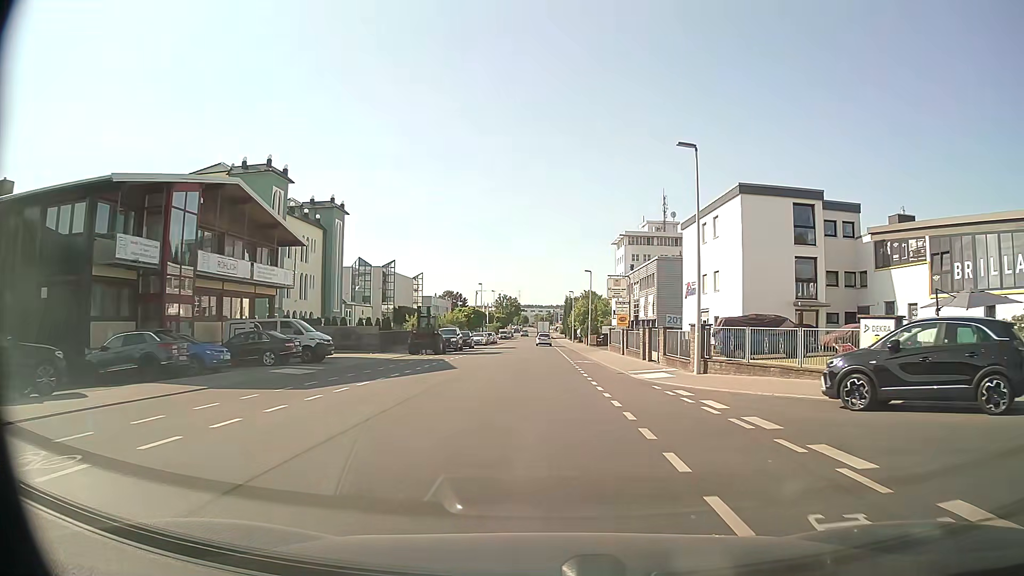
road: tertiary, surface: asphalt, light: Day
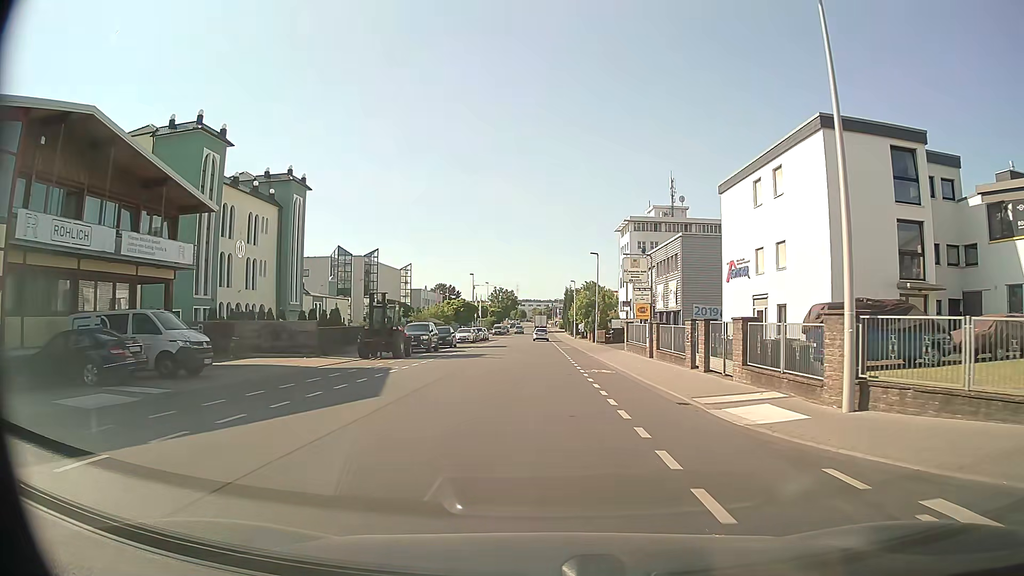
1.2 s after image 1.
(-0.1, +11.5) m; 0°
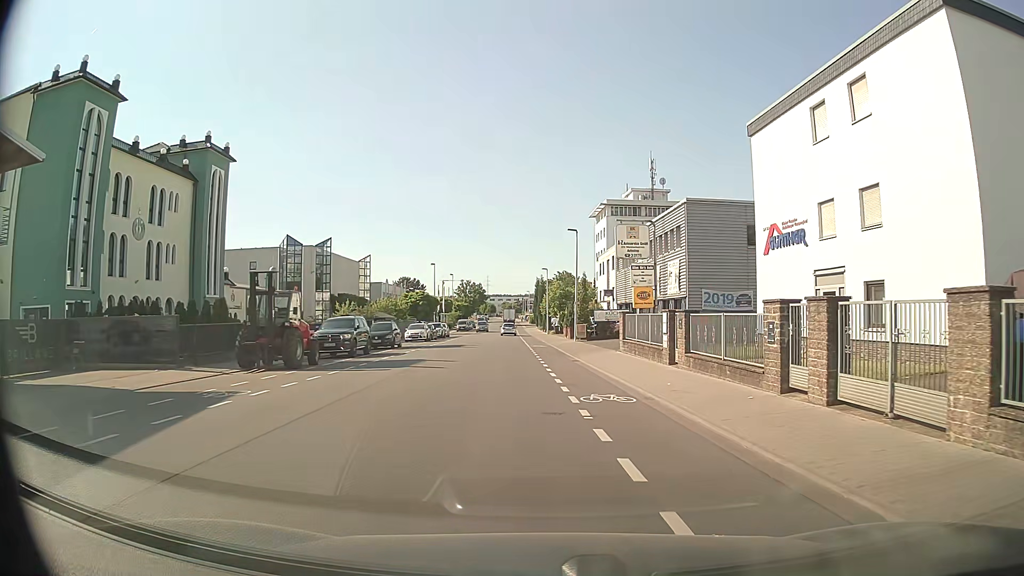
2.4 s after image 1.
(+0.1, +10.5) m; +2°
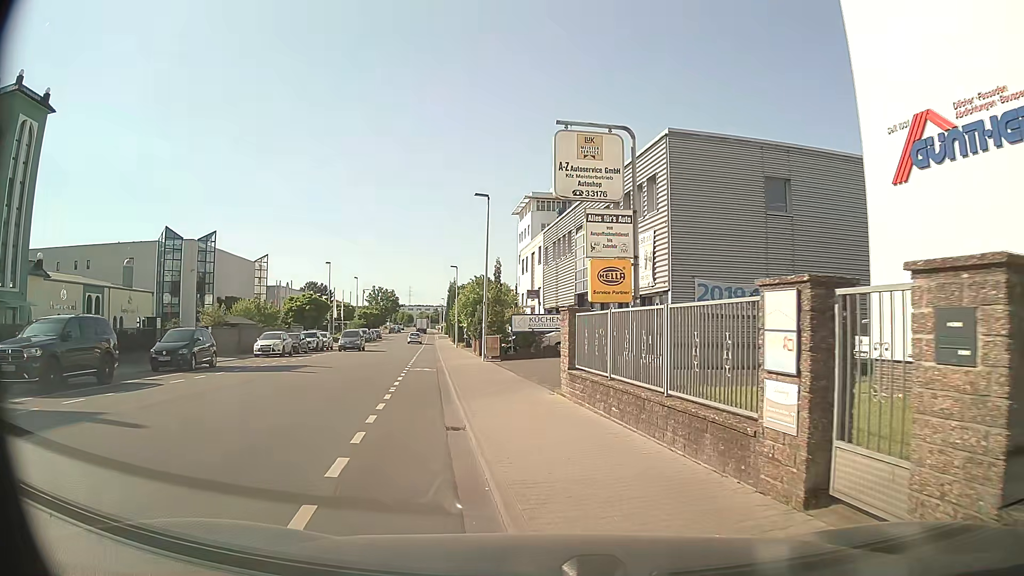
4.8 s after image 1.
(+1.0, +15.0) m; +6°
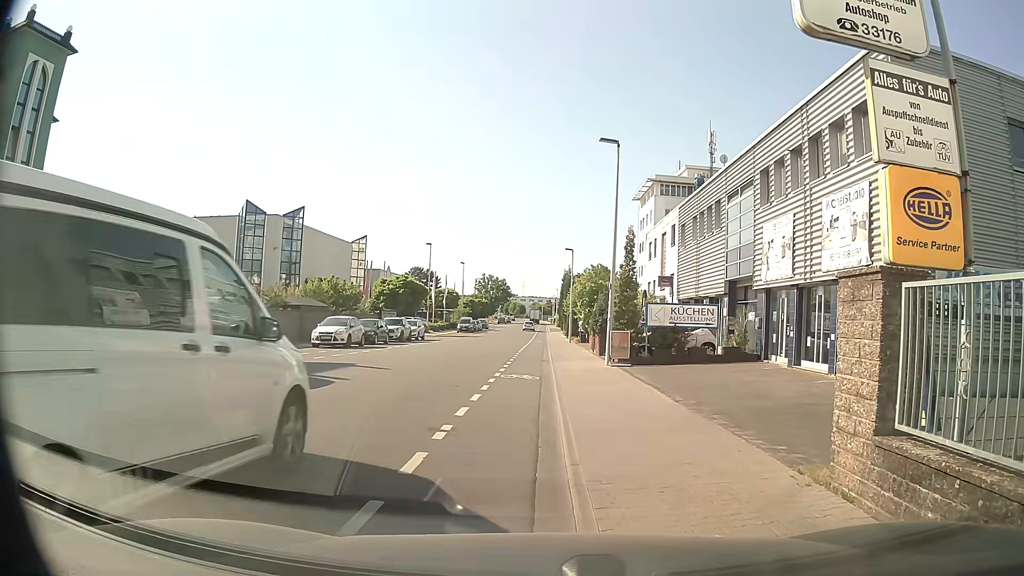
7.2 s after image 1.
(-0.8, +7.7) m; -9°
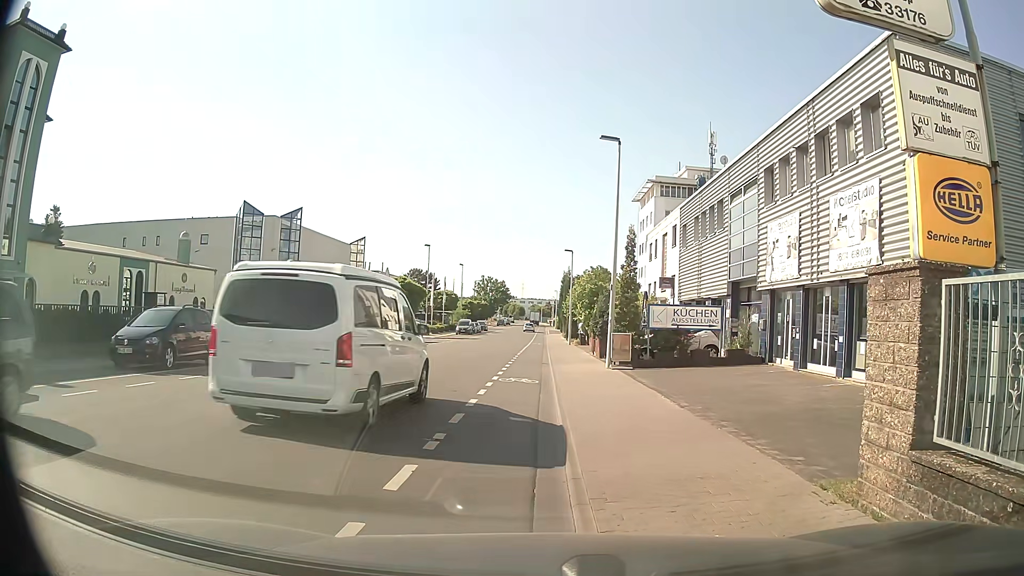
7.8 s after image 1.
(0.0, +0.5) m; 0°
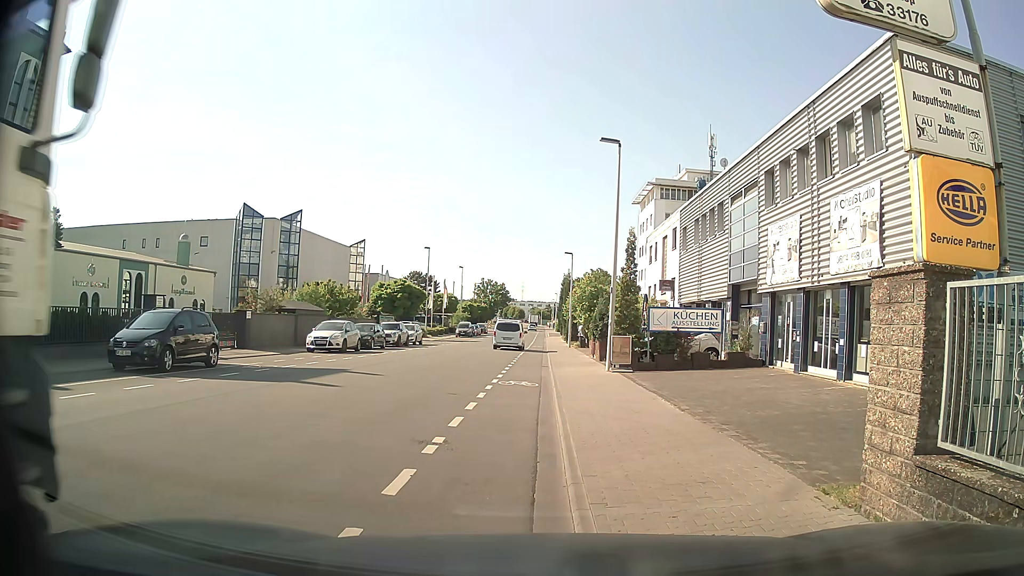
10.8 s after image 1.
(0.0, +0.2) m; 0°
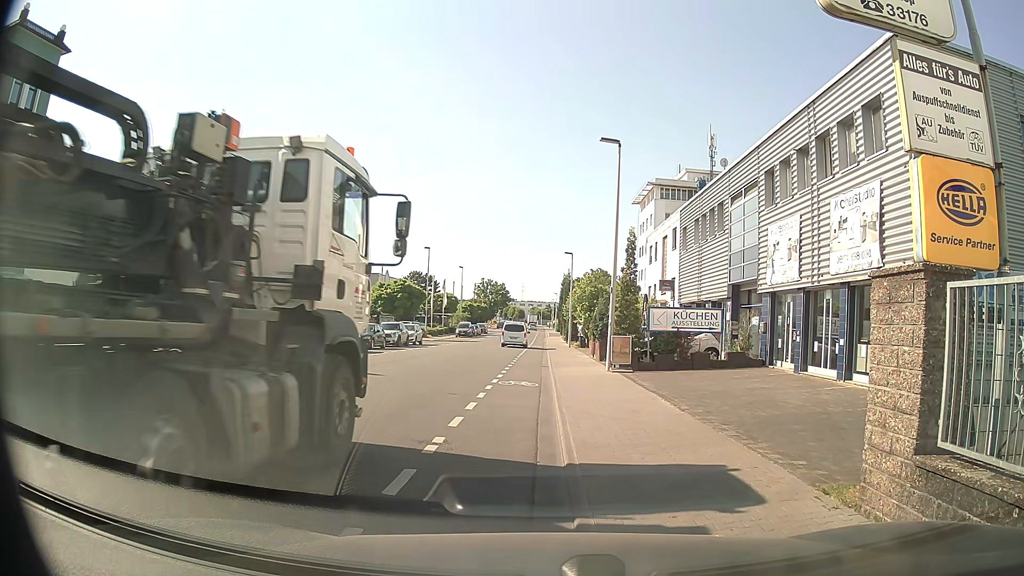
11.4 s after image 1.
(0.0, 0.0) m; 0°
(-1, +10) (-2, +20) (-2, +30) (-2, +40) (-2, +50) (-2, +60) (-1, +70) (-1, +80) (-1, +90) (-1, +100) m
